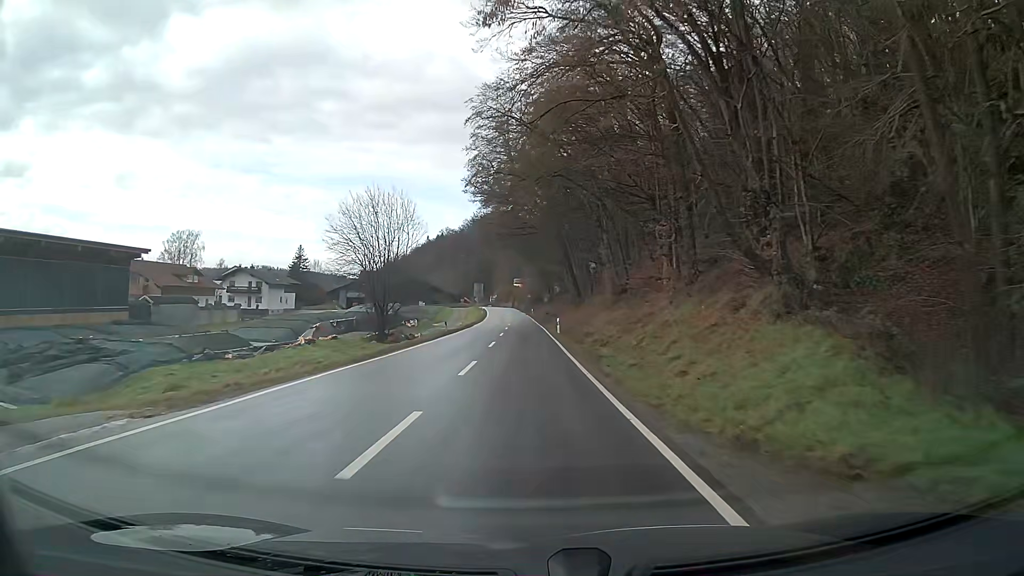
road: secondary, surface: asphalt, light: Day
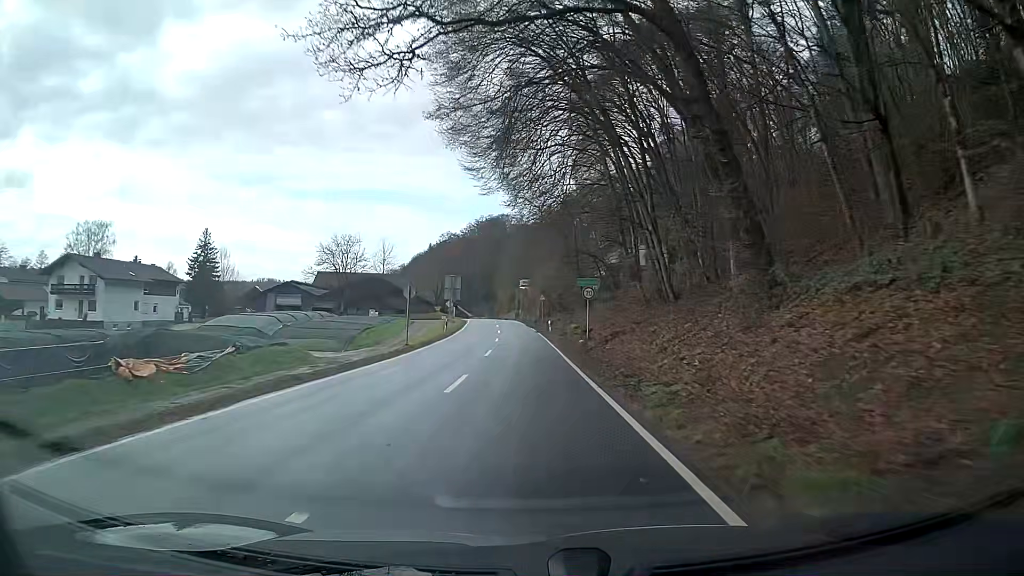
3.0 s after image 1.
(-0.6, +51.5) m; -1°
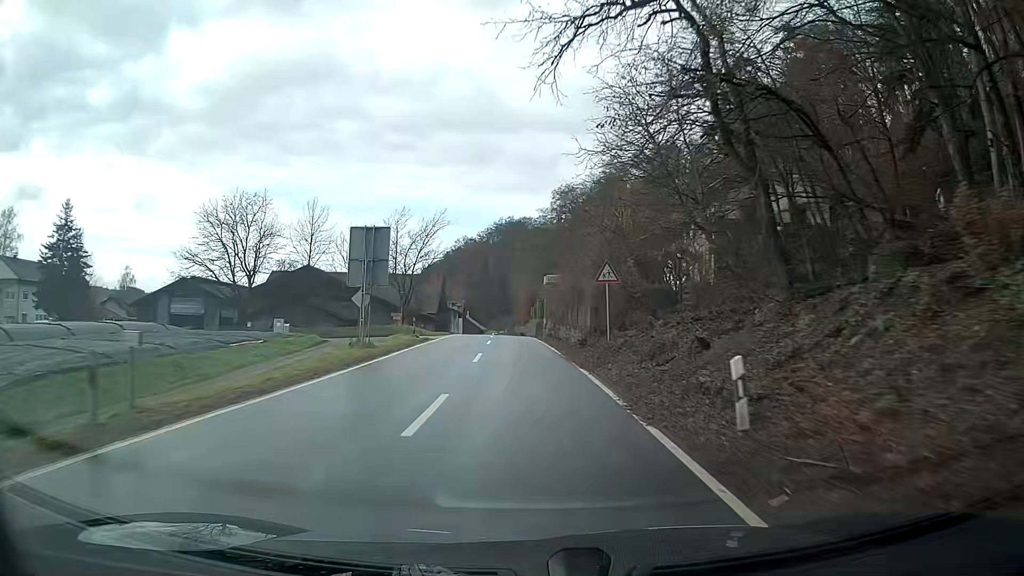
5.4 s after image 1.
(-0.7, +41.0) m; -2°
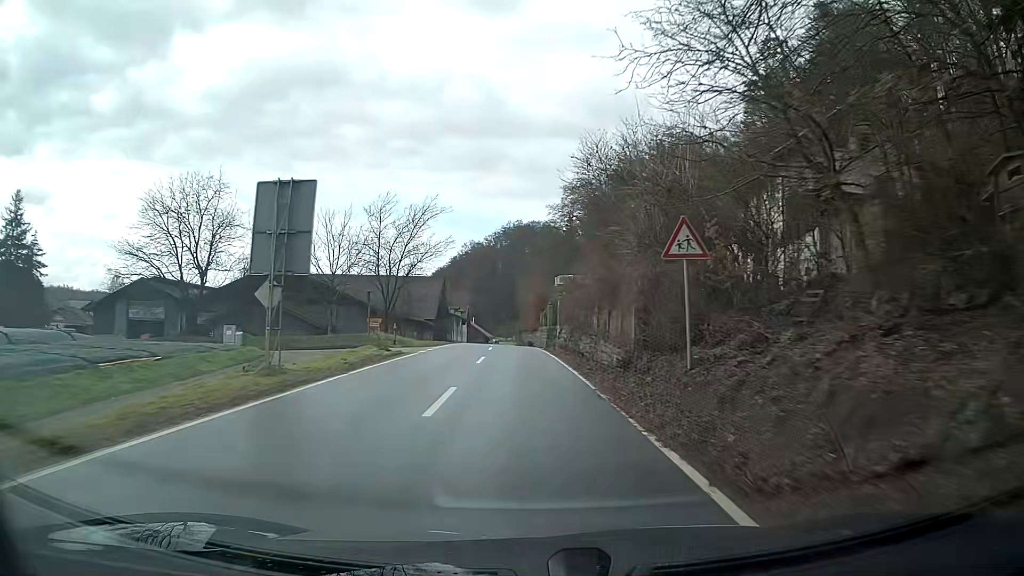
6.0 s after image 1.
(-0.1, +10.2) m; -1°
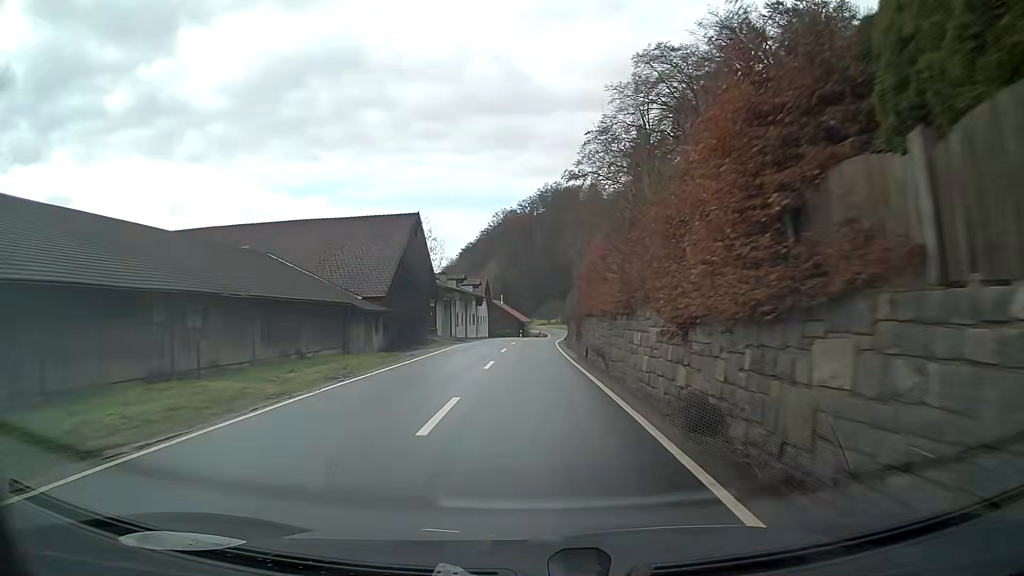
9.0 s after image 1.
(-1.8, +49.4) m; -4°
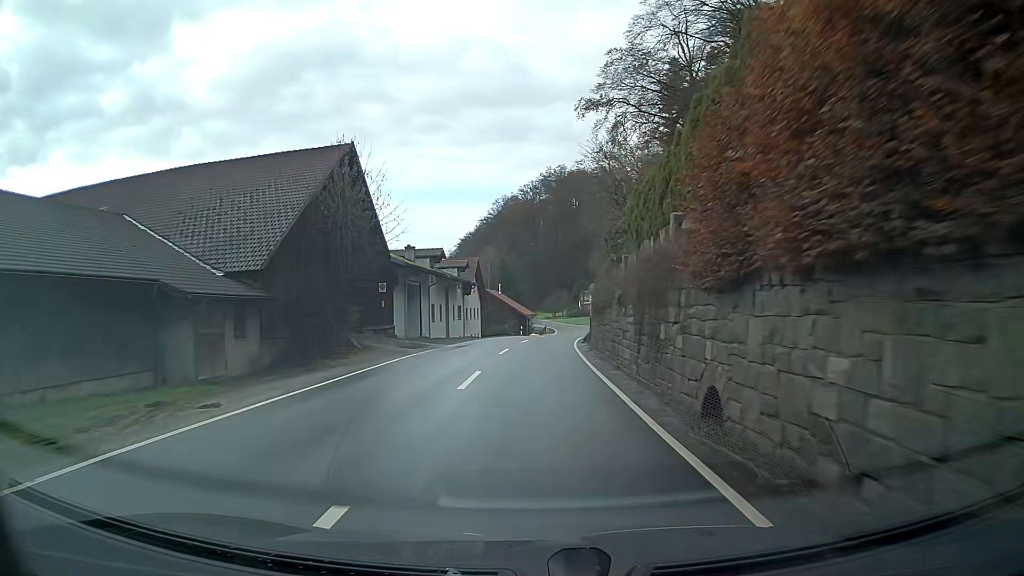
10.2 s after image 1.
(0.0, +19.3) m; 0°
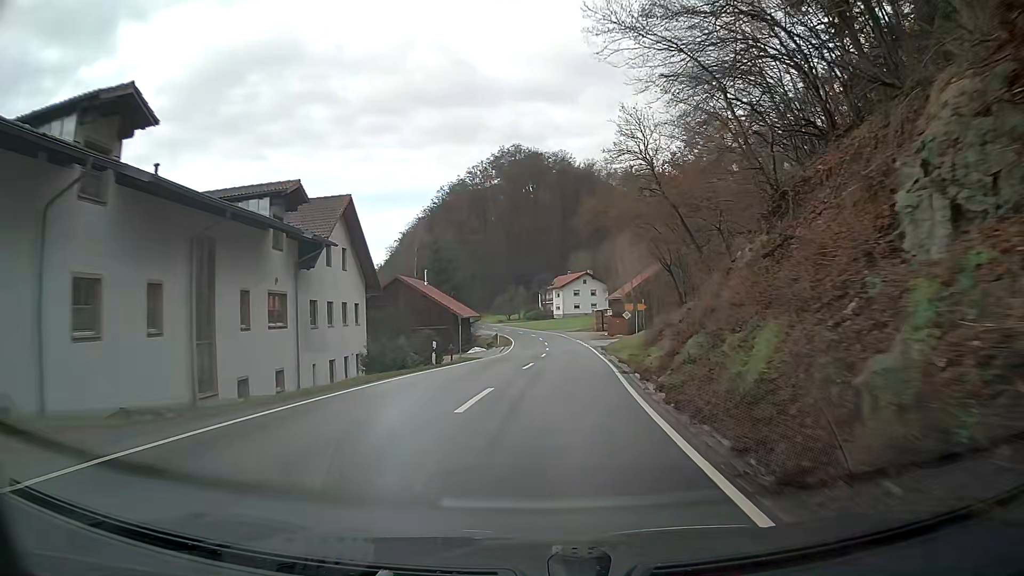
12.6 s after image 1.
(+1.1, +38.3) m; +5°
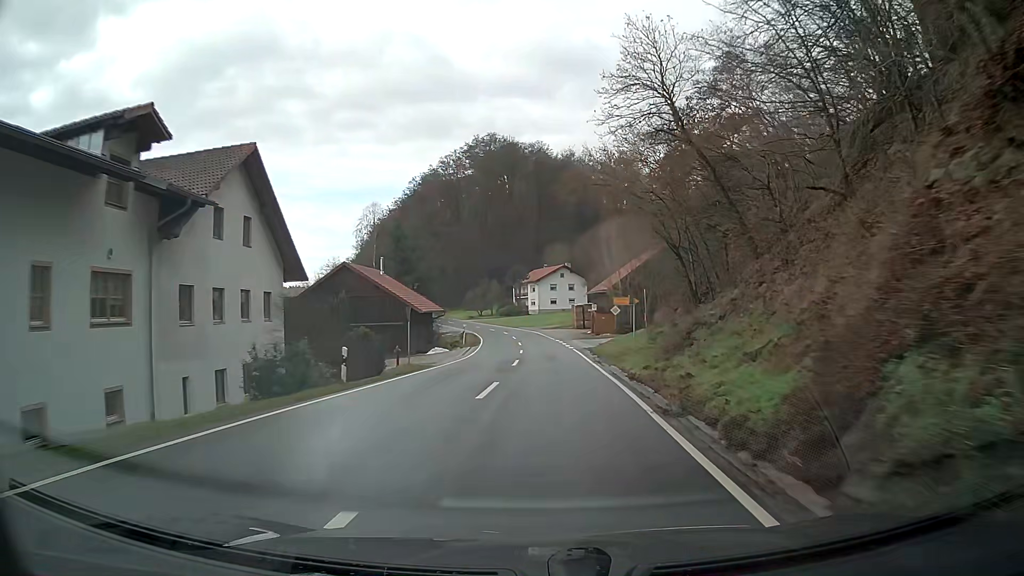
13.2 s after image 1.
(+0.2, +9.6) m; +2°
(0, +10) (0, +20) (0, +30) (0, +40) (0, +50) (-1, +60) (-2, +70) (-4, +80) (-6, +89) (-9, +99) m
